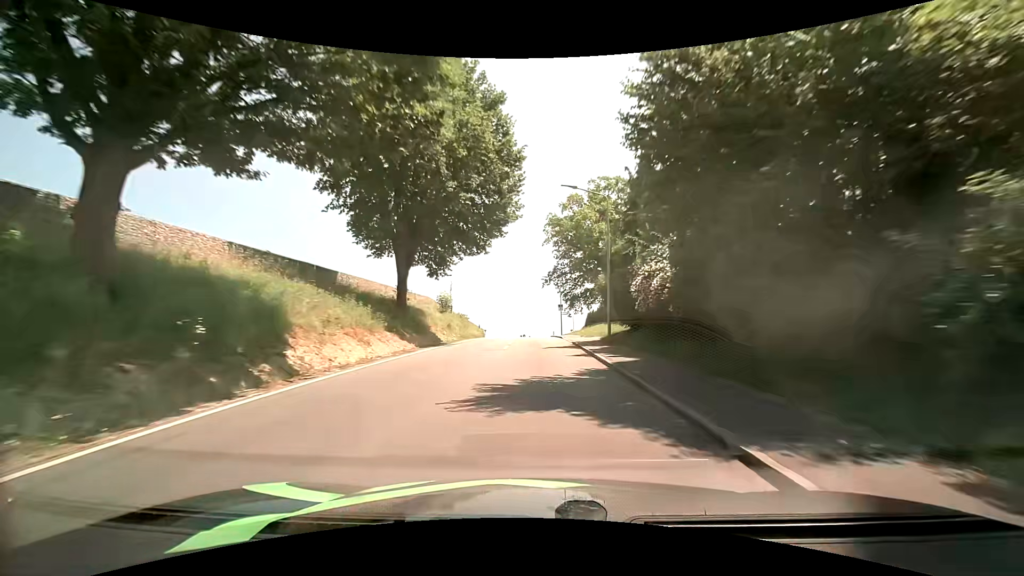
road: secondary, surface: asphalt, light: Day
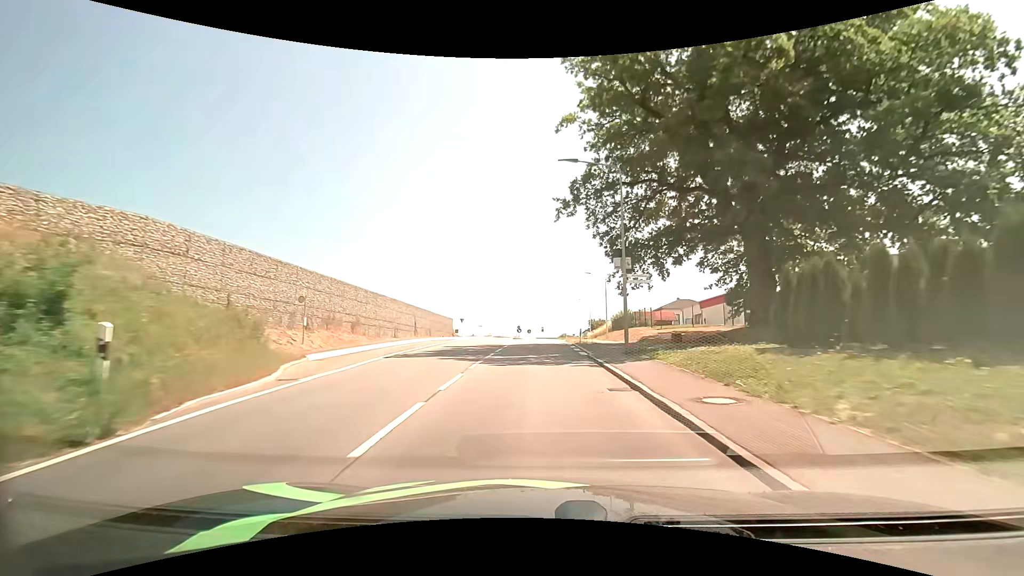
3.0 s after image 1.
(-0.2, +44.6) m; 0°
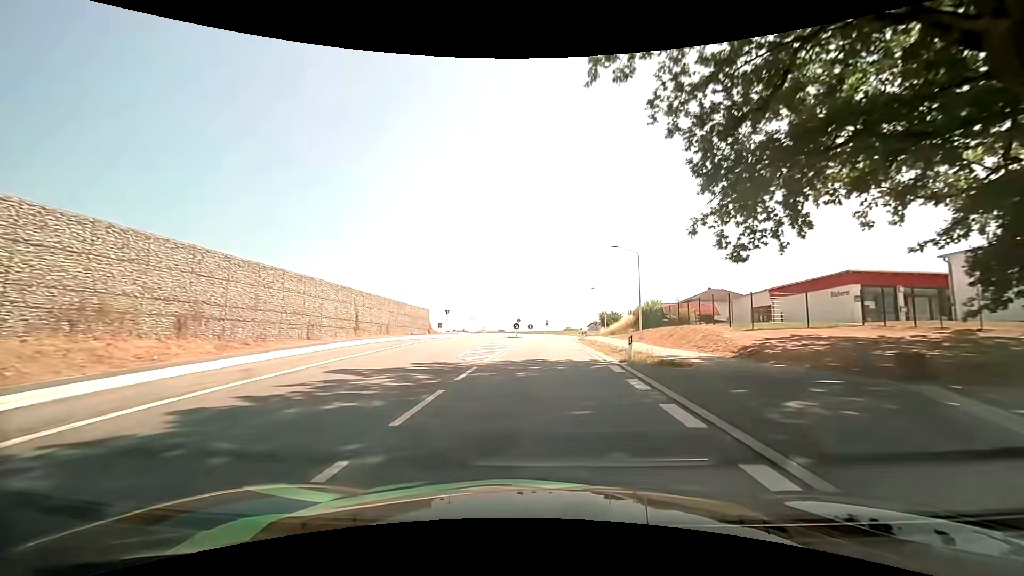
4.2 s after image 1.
(-0.2, +16.6) m; -1°
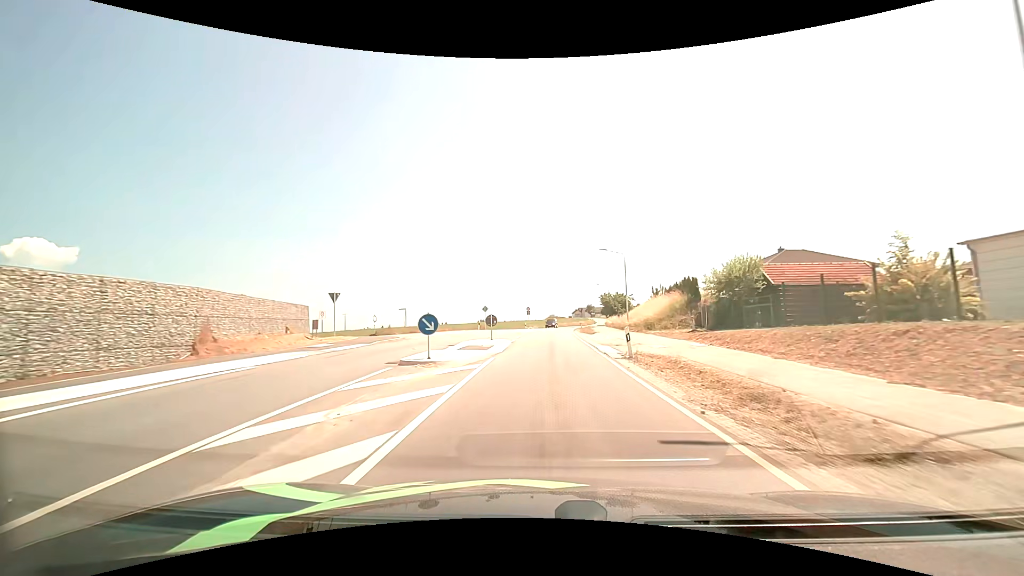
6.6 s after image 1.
(+0.5, +32.9) m; +2°
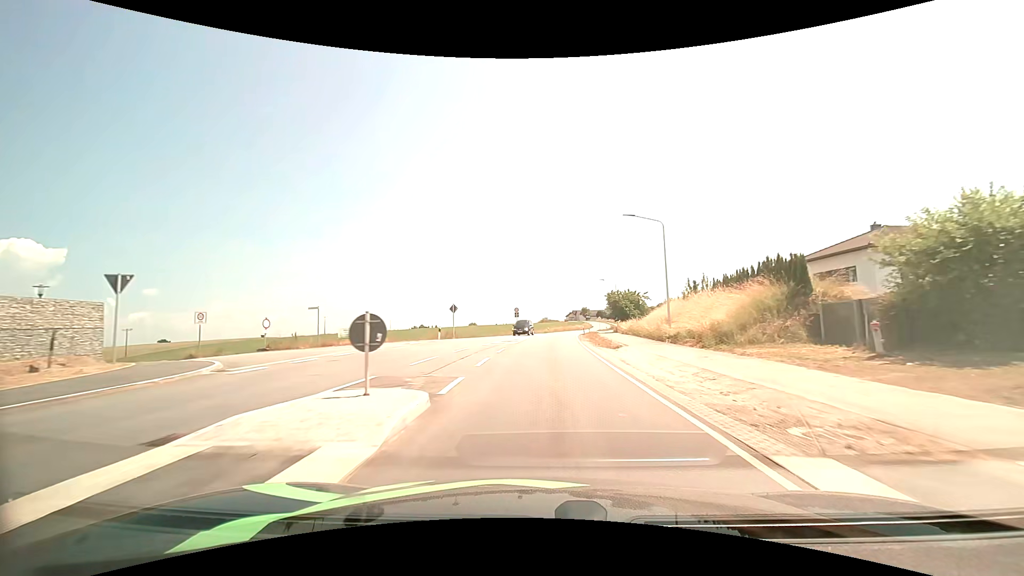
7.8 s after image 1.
(+0.1, +17.5) m; +1°
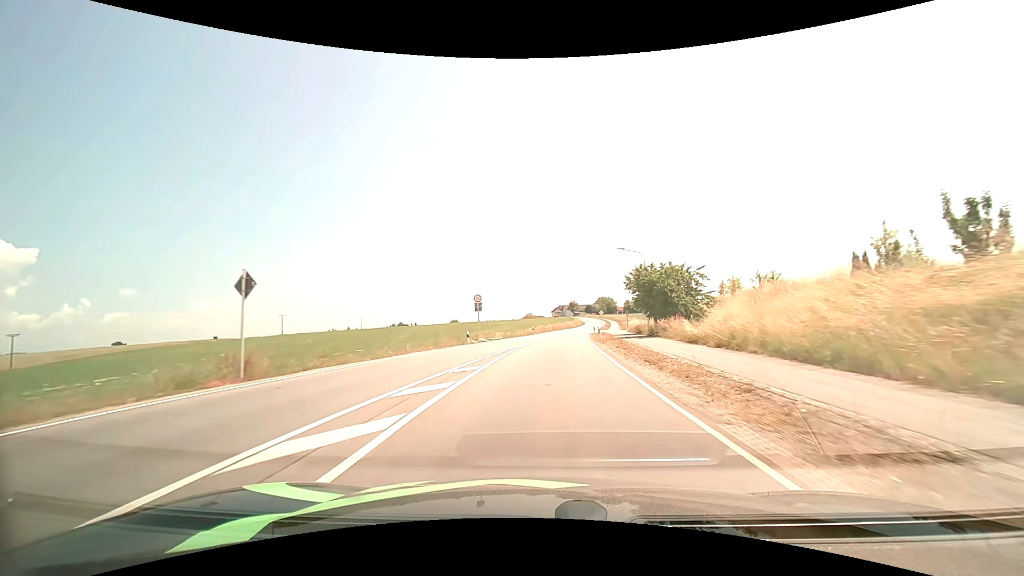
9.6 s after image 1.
(+0.4, +28.8) m; +2°
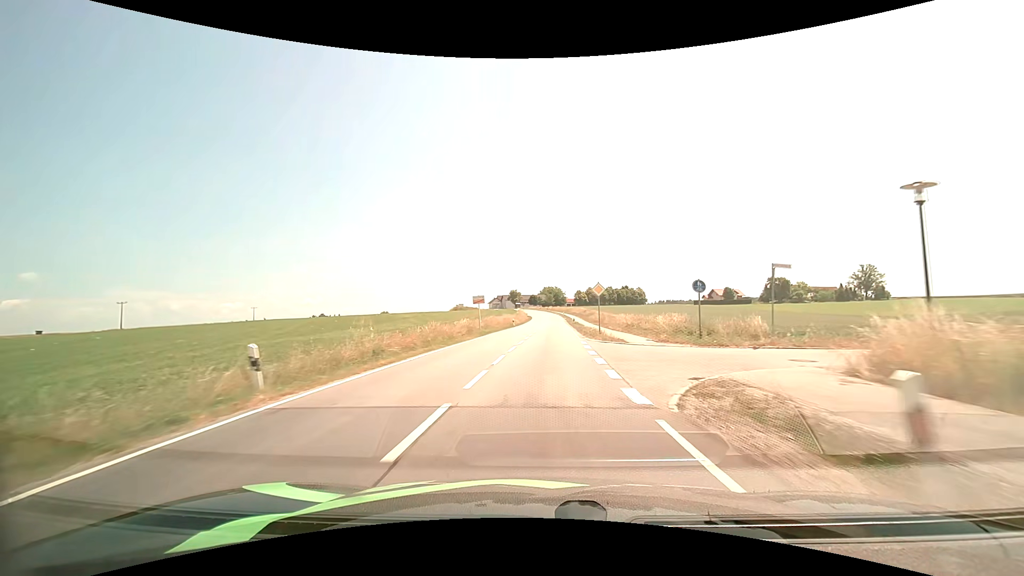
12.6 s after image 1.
(+3.0, +54.3) m; +7°
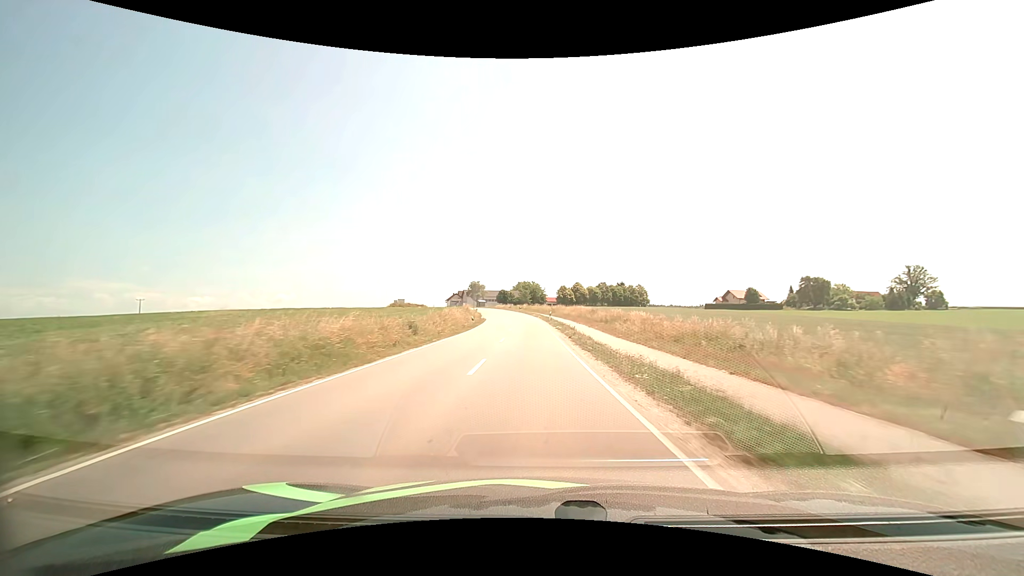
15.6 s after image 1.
(+1.6, +60.3) m; +3°
(0, +10) (0, +20) (0, +30) (-1, +40) (-1, +50) (-2, +60) (-2, +70) (-4, +80) (-5, +90) (-7, +100) m
